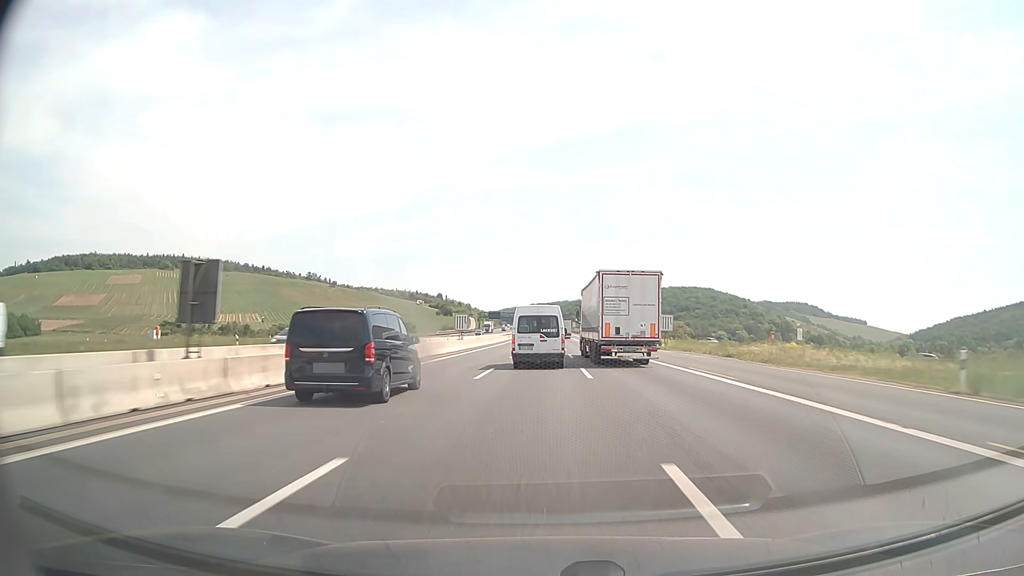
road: motorway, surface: asphalt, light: Day
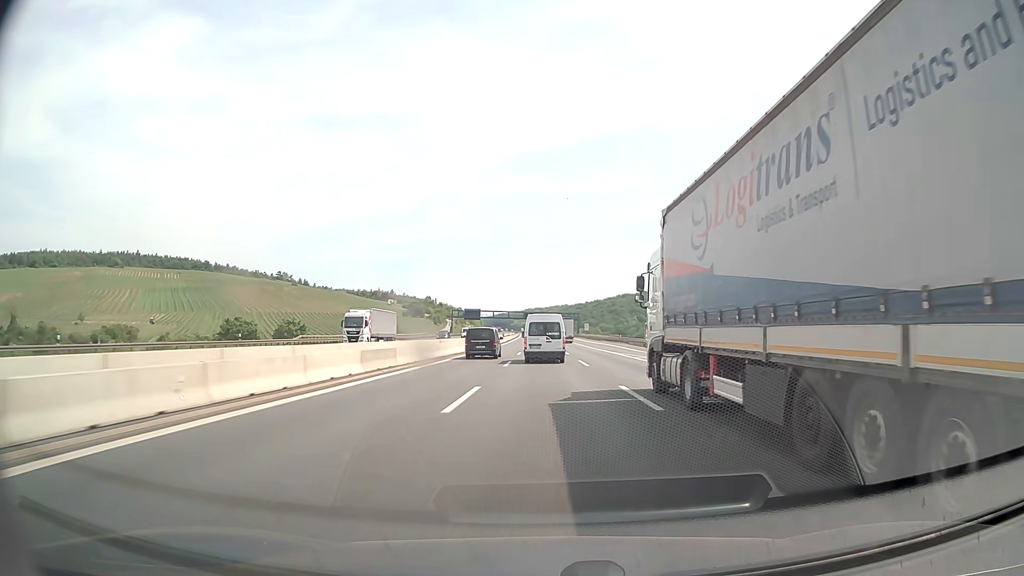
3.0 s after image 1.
(+0.3, +98.2) m; 0°
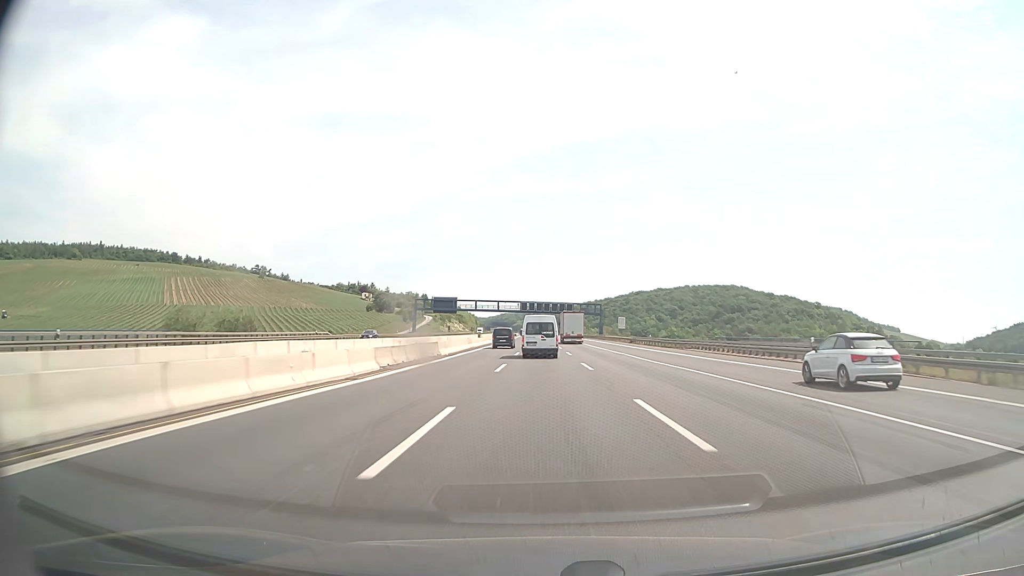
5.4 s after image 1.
(-0.5, +78.8) m; -1°
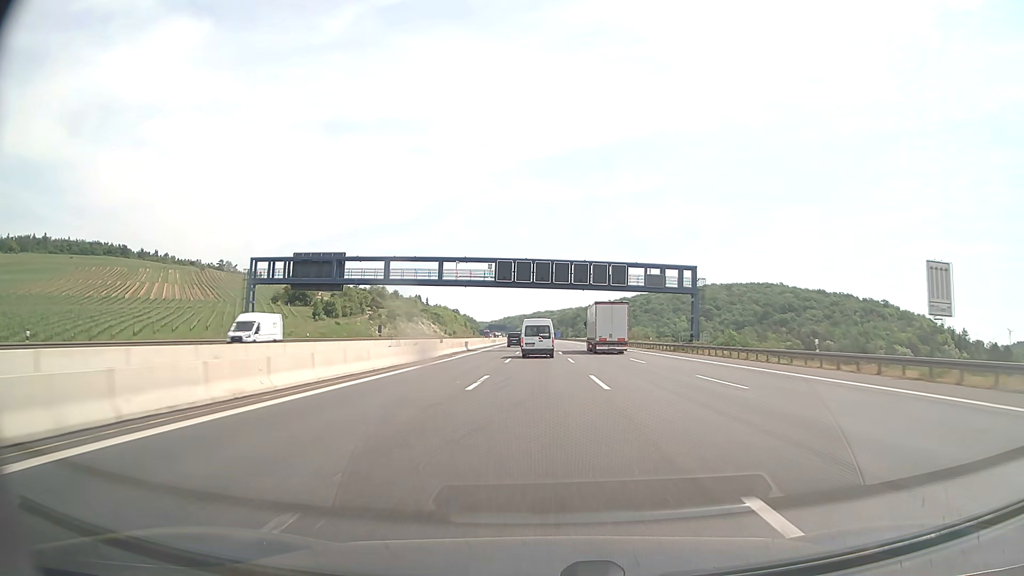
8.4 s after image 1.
(-0.2, +98.7) m; 0°
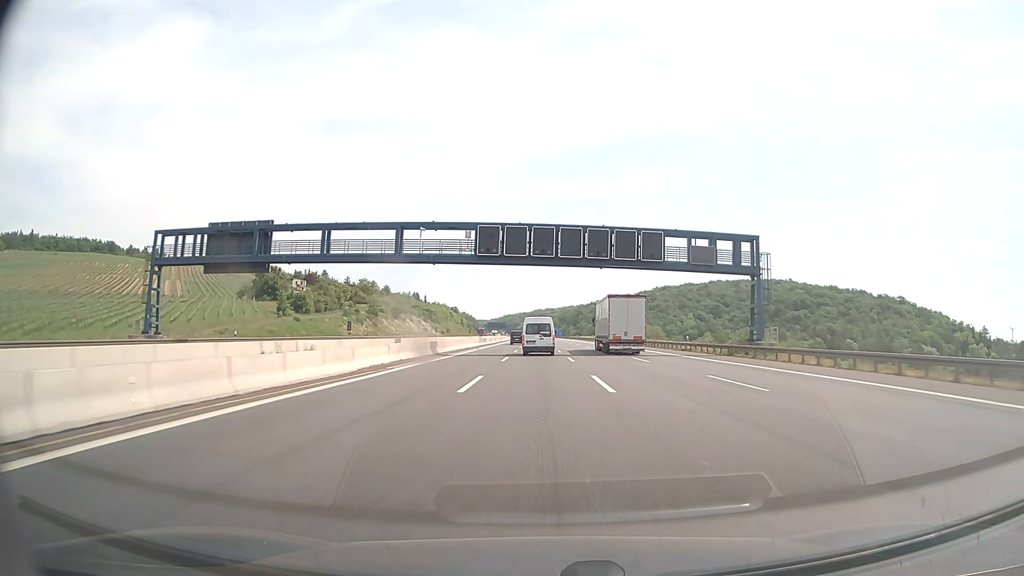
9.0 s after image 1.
(0.0, +19.7) m; 0°
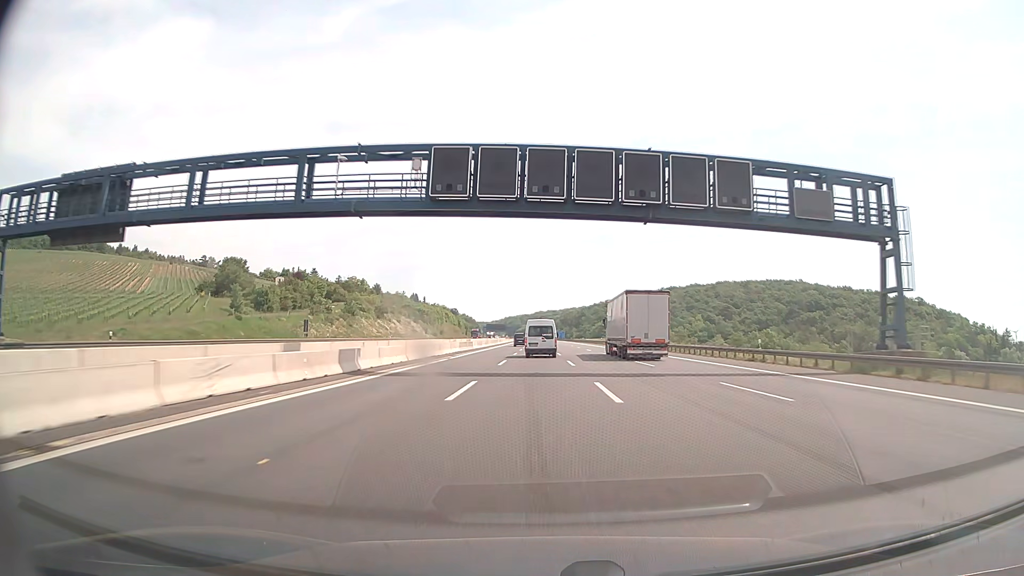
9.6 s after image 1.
(0.0, +19.8) m; 0°
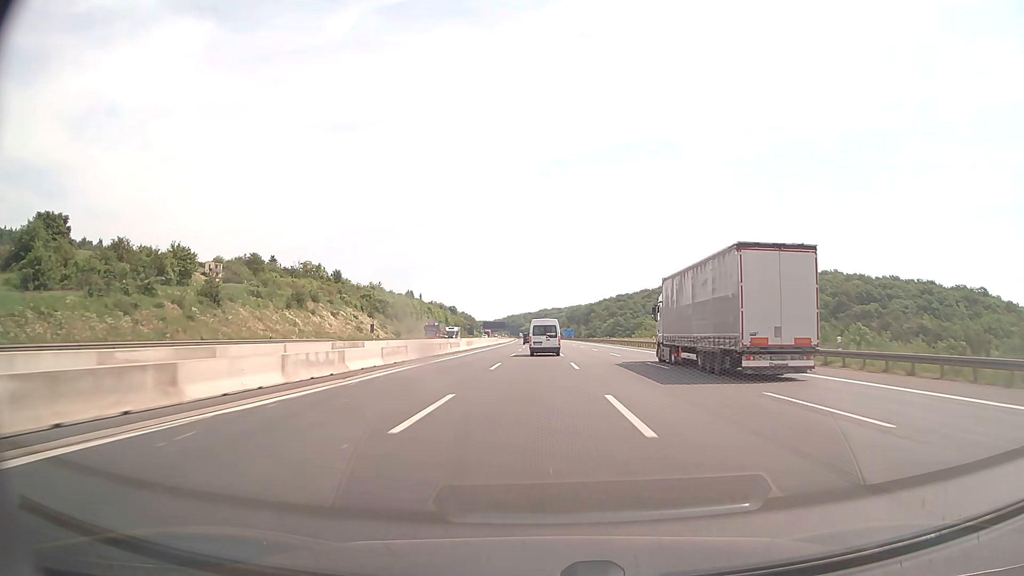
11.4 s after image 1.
(-0.1, +59.4) m; 0°
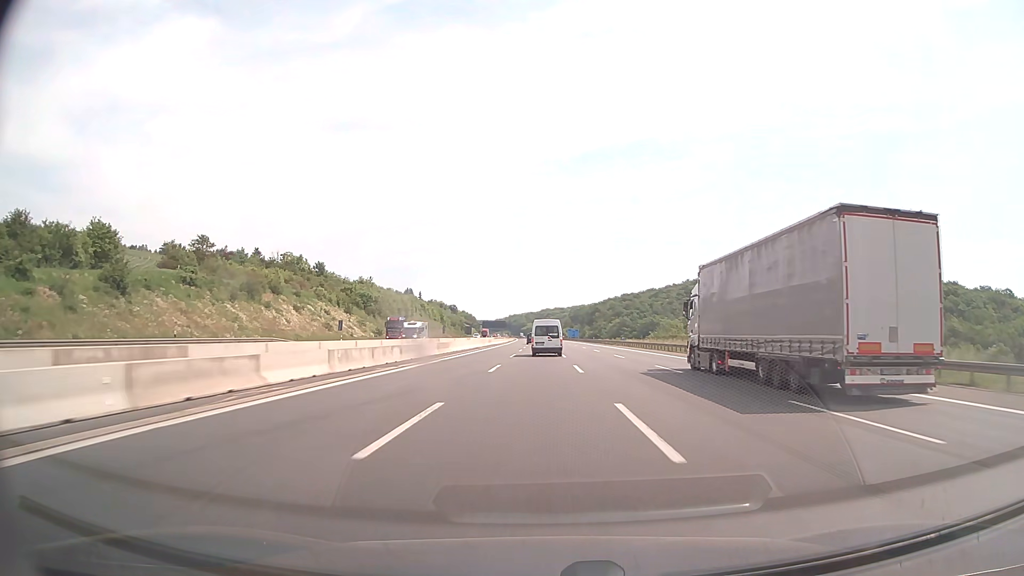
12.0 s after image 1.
(-0.1, +19.8) m; 0°
(0, +10) (0, +20) (0, +30) (0, +40) (0, +50) (0, +60) (+1, +70) (+1, +80) (+1, +90) (+1, +100) m
